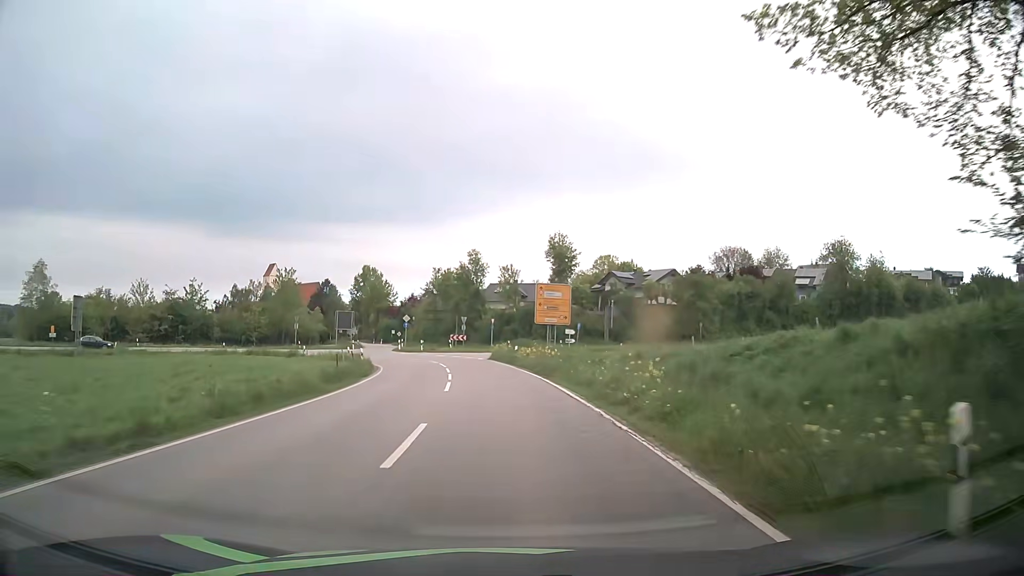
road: secondary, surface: asphalt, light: Day
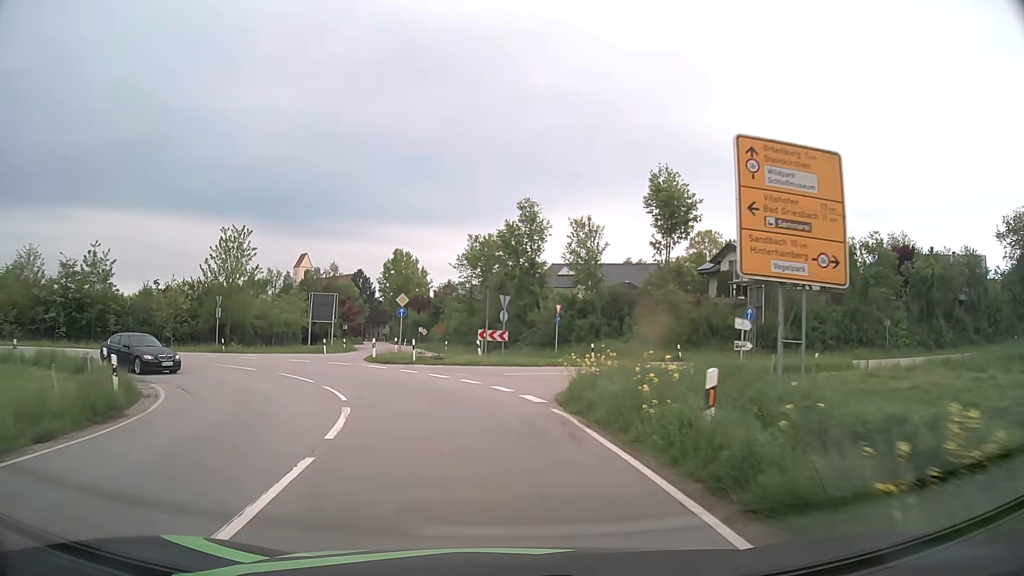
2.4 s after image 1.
(-0.8, +32.3) m; -4°
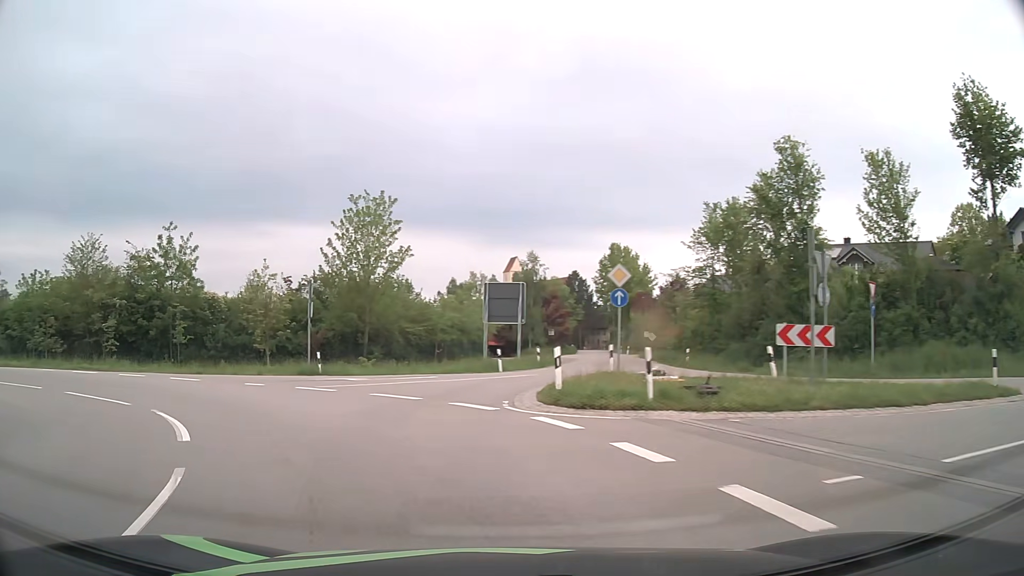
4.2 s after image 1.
(-2.1, +17.7) m; -18°
